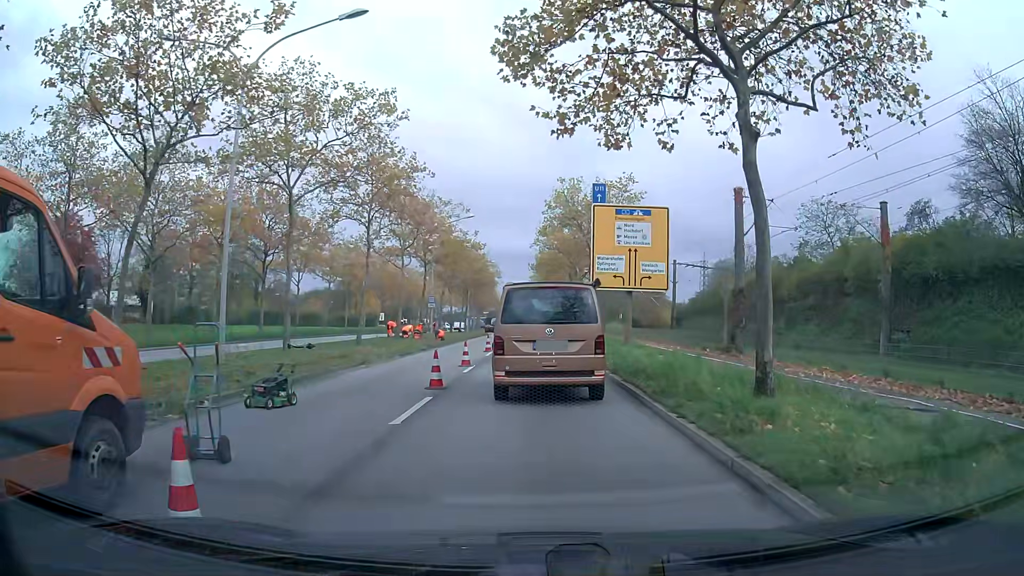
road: primary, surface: asphalt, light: Day
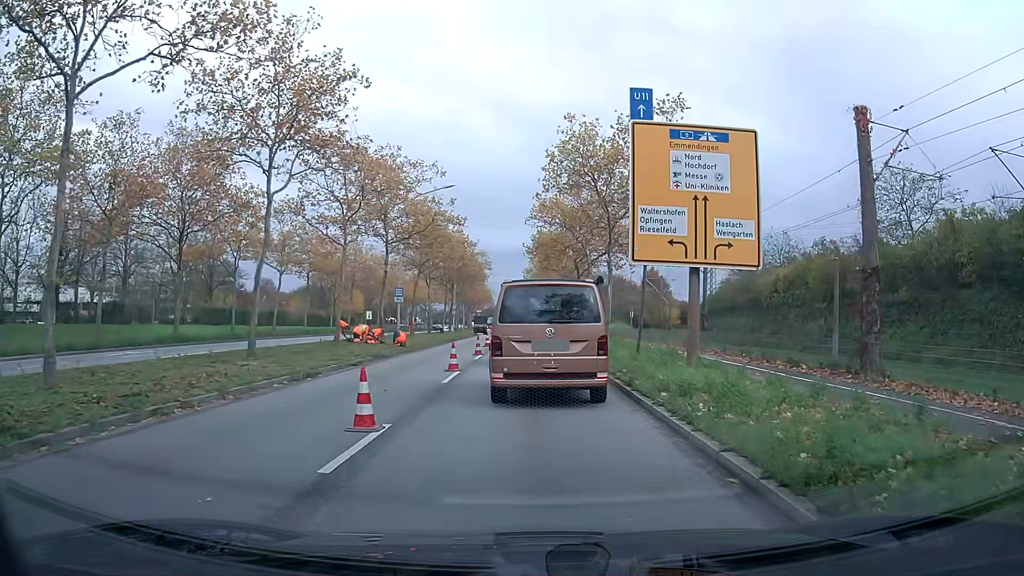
(0.0, +12.2) m; +1°
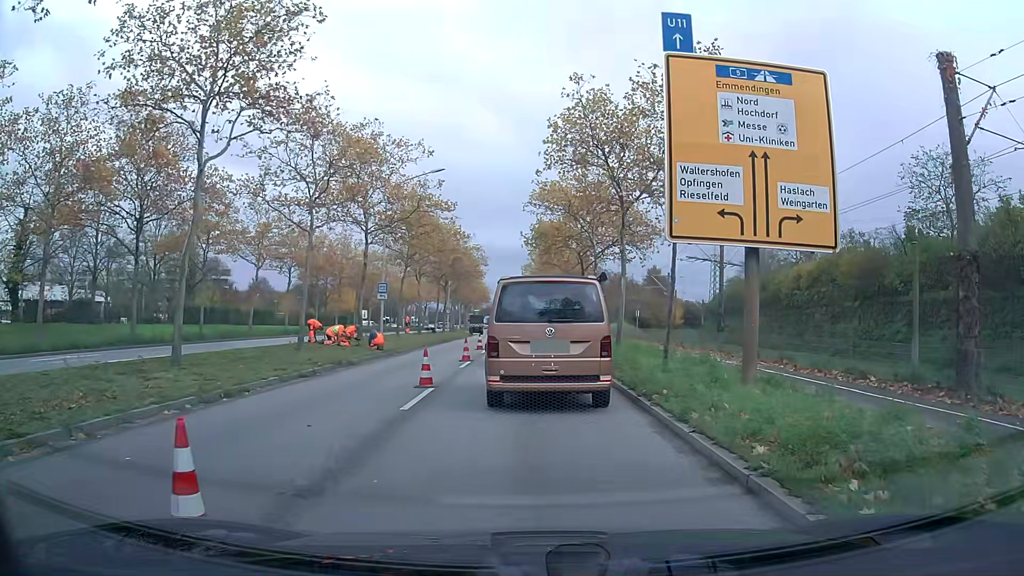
(0.0, +4.5) m; 0°
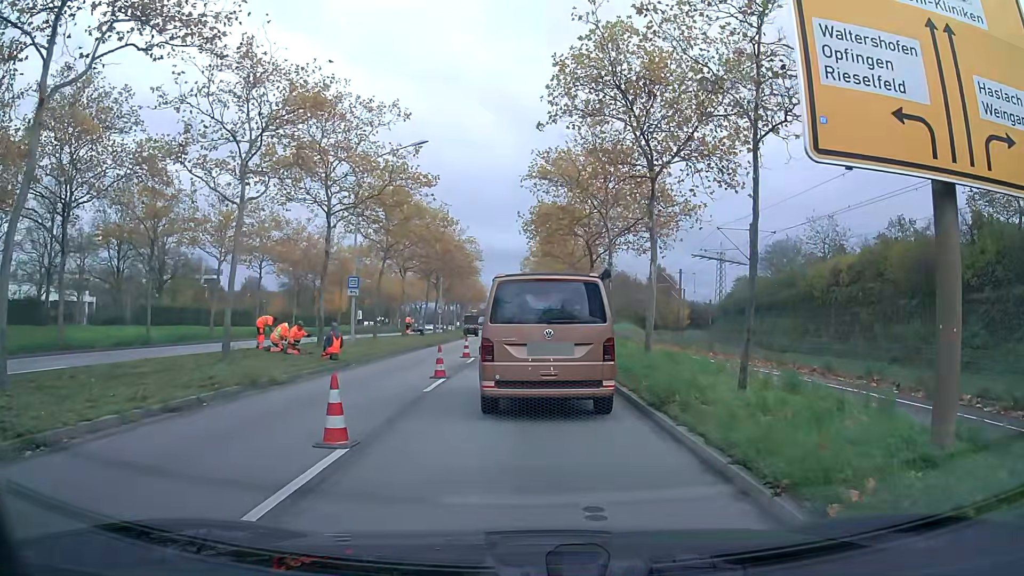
(0.0, +6.3) m; 0°
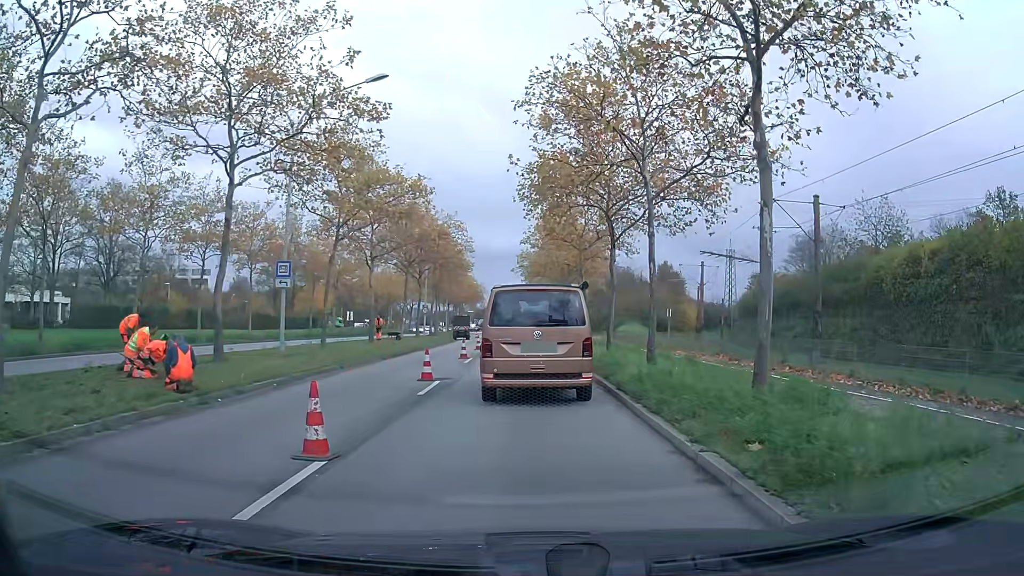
(0.0, +9.3) m; +1°
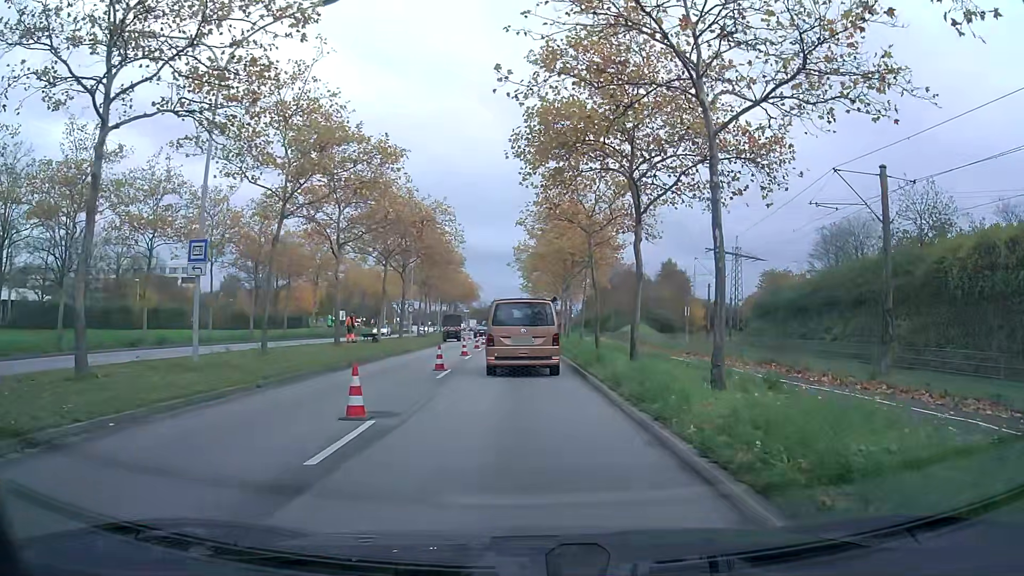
(-0.1, +6.5) m; -1°
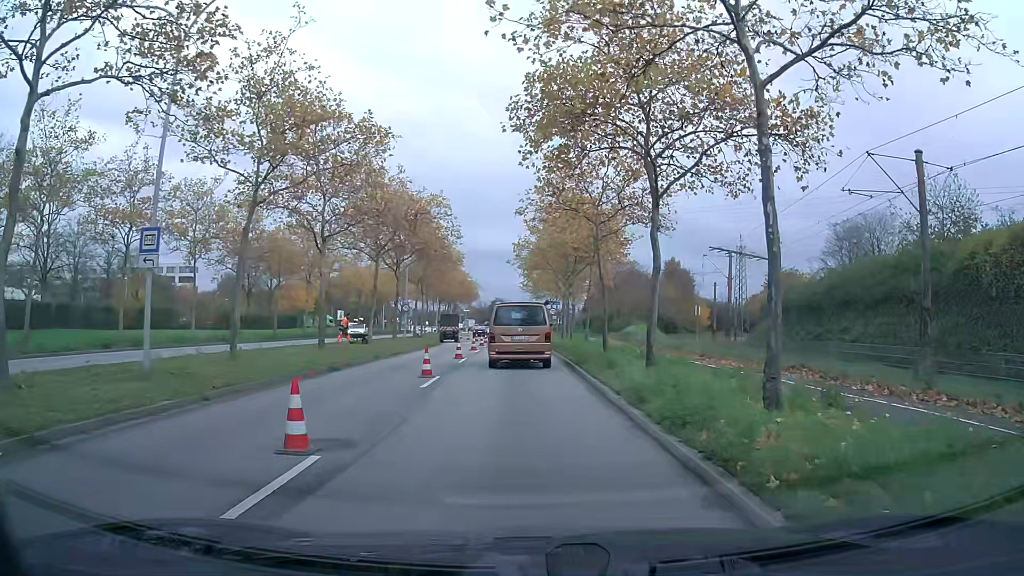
(0.0, +2.6) m; 0°
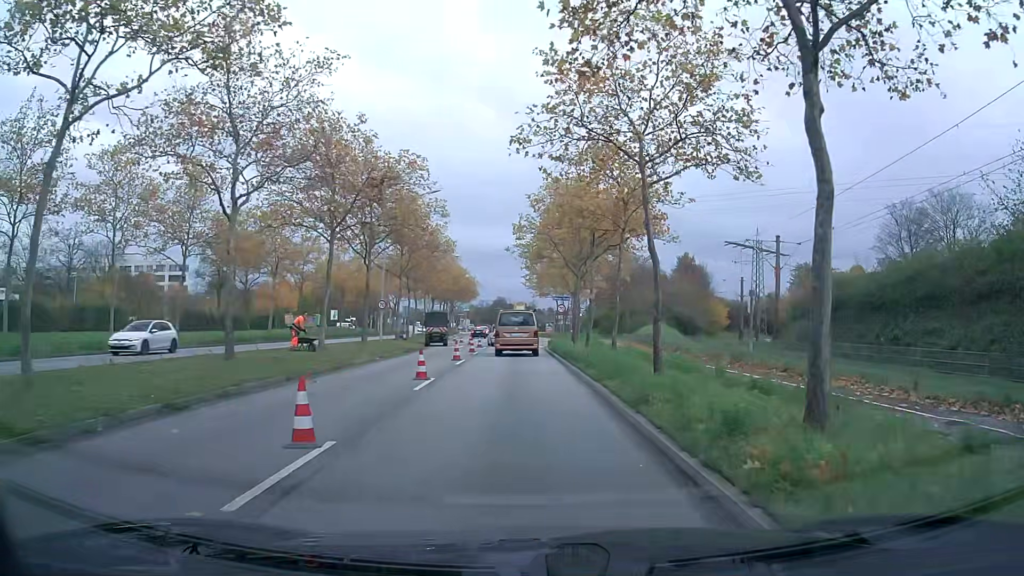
(0.0, +9.8) m; 0°
(0, +10) (0, +20) (0, +30) (0, +40) (-1, +50) (-1, +60) (-1, +70) (-2, +80) (-2, +90) (-2, +100) m
